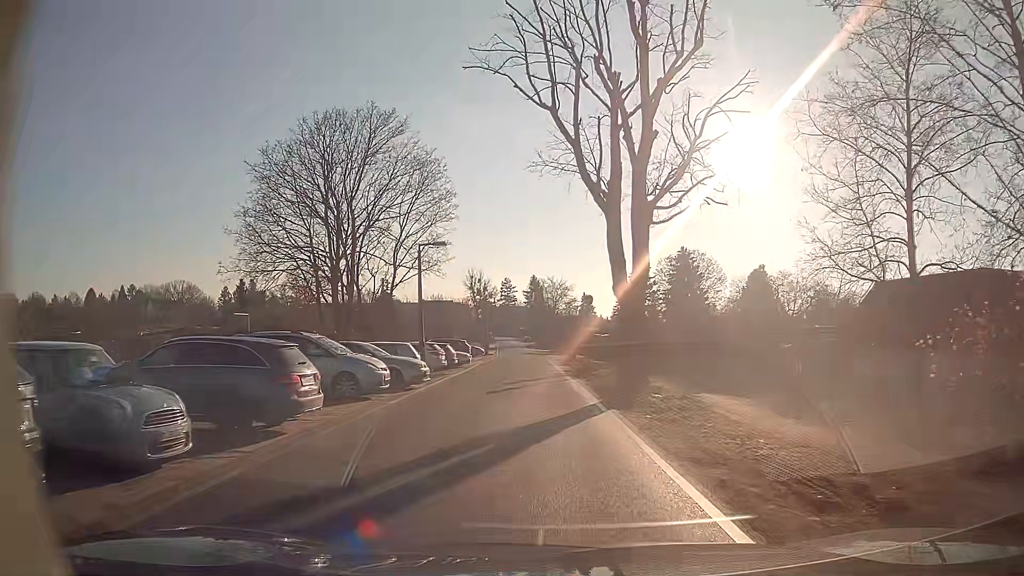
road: residential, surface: asphalt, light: Day
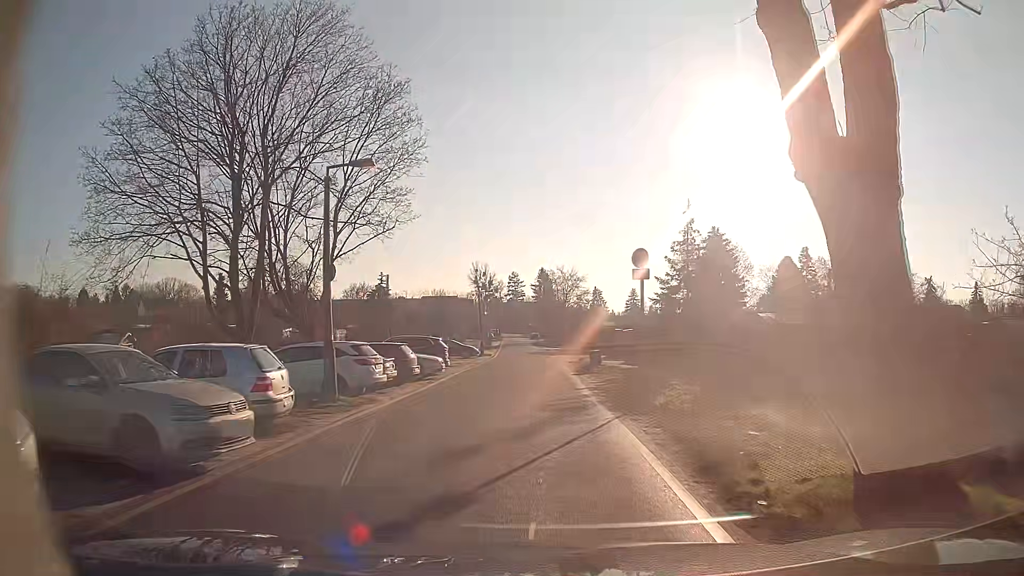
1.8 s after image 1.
(-0.2, +13.3) m; -2°
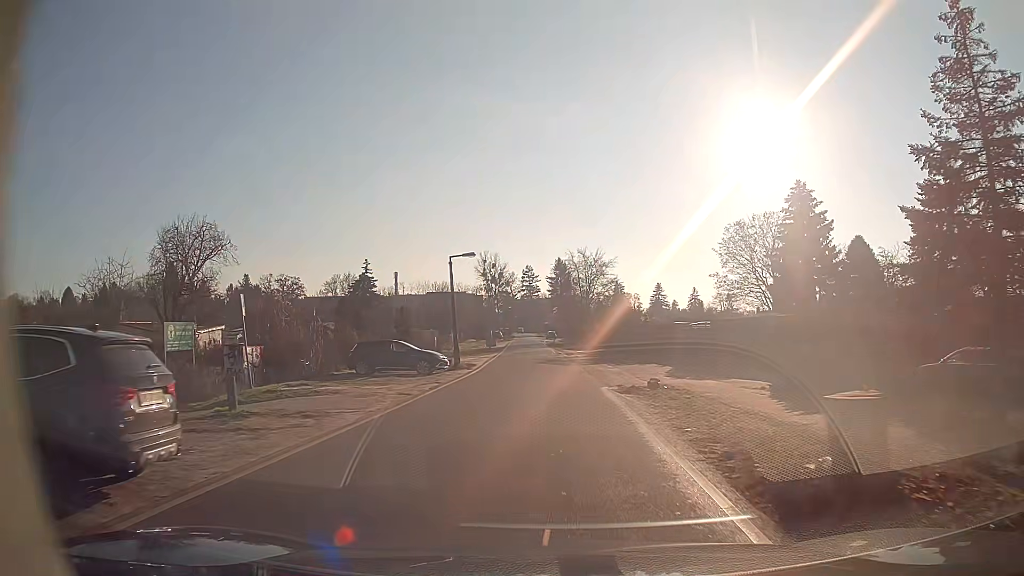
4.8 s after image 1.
(-0.2, +23.7) m; -1°
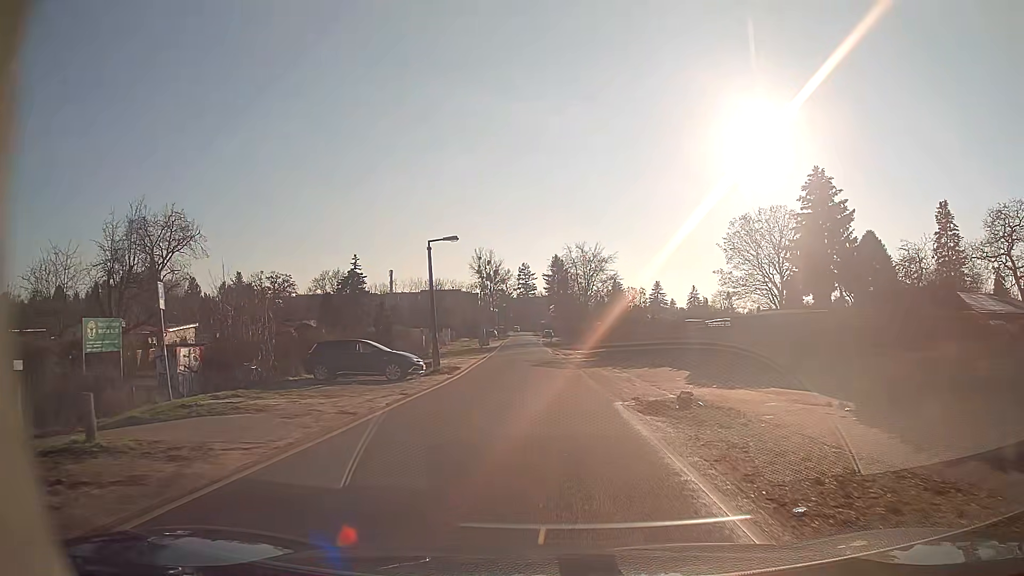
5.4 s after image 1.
(0.0, +4.8) m; 0°
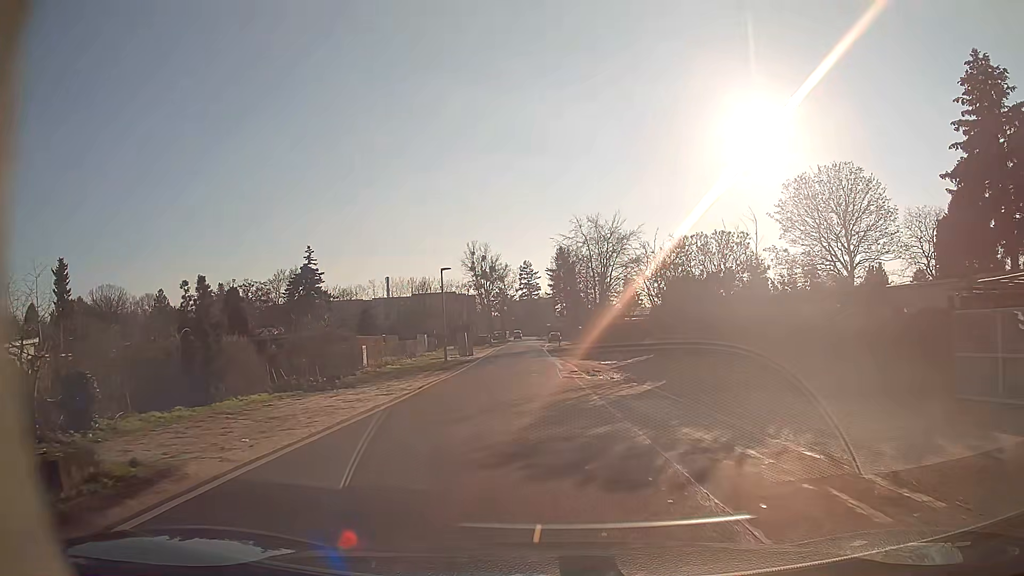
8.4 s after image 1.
(+0.3, +23.6) m; 0°
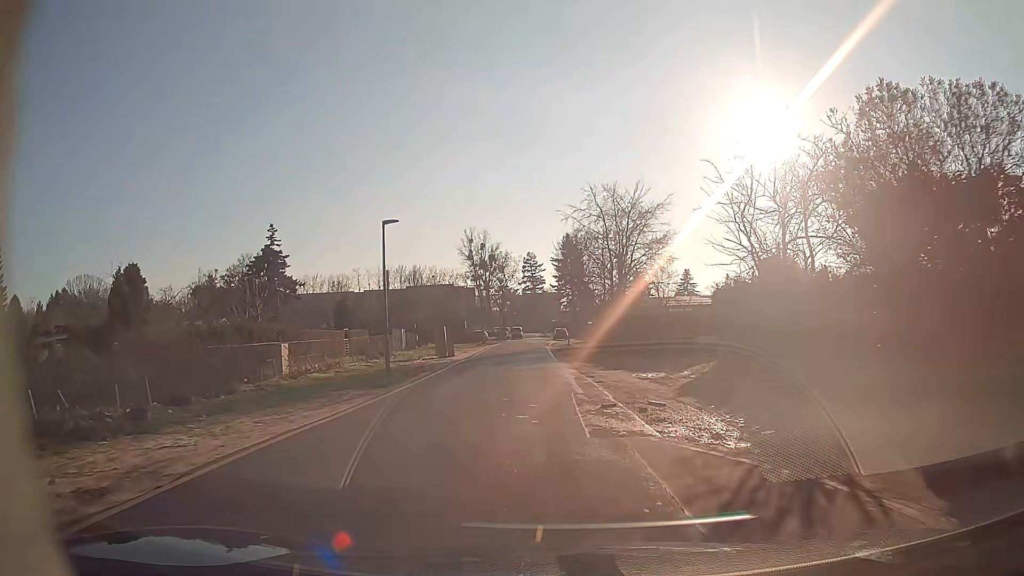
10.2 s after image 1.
(-0.1, +14.2) m; -1°
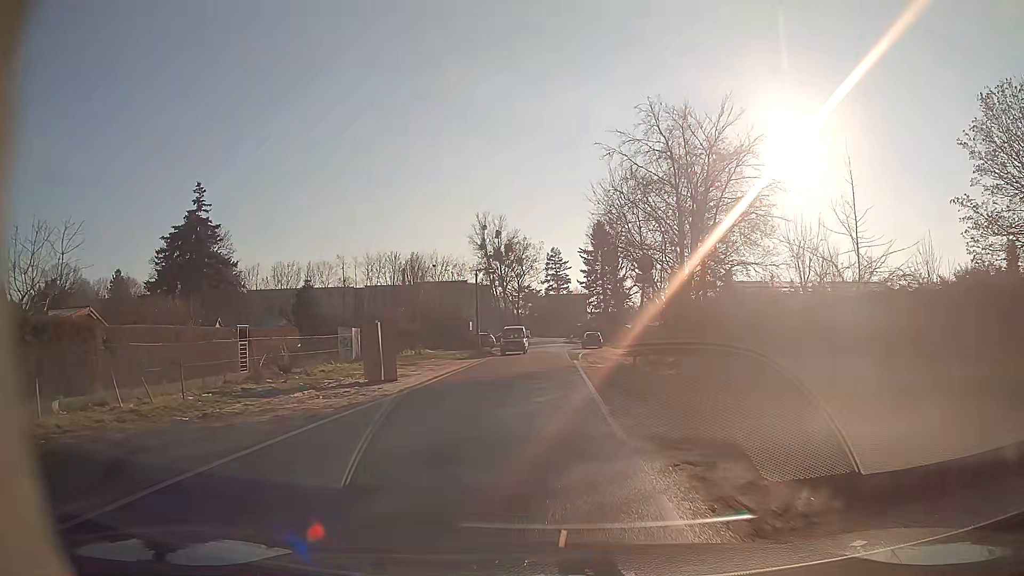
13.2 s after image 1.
(-0.2, +22.1) m; -2°
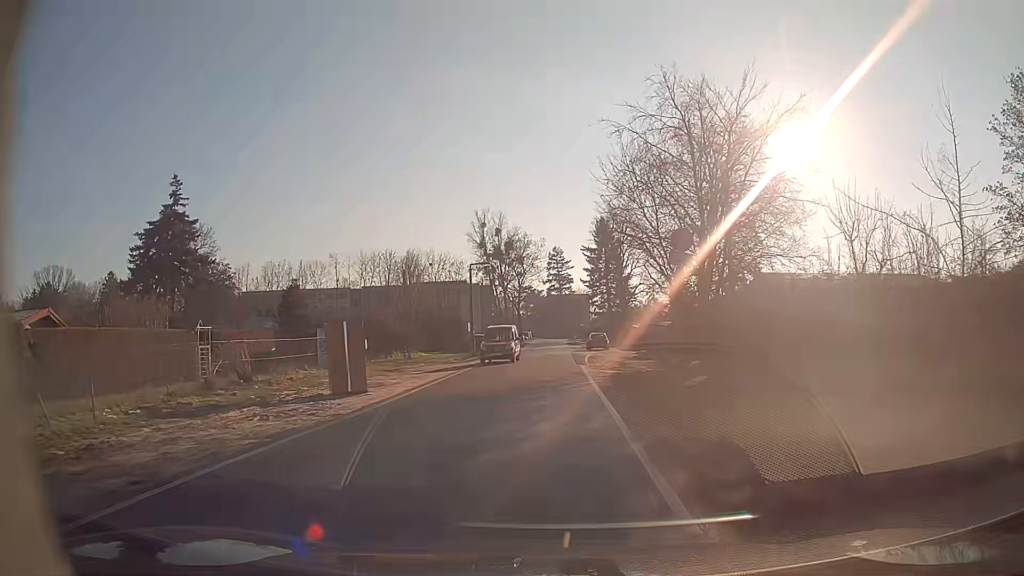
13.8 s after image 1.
(0.0, +4.2) m; 0°
(0, +10) (0, +20) (0, +30) (+1, +40) (+1, +50) (+1, +60) (+2, +70) (+2, +80) (+1, +90) (+1, +100) m
